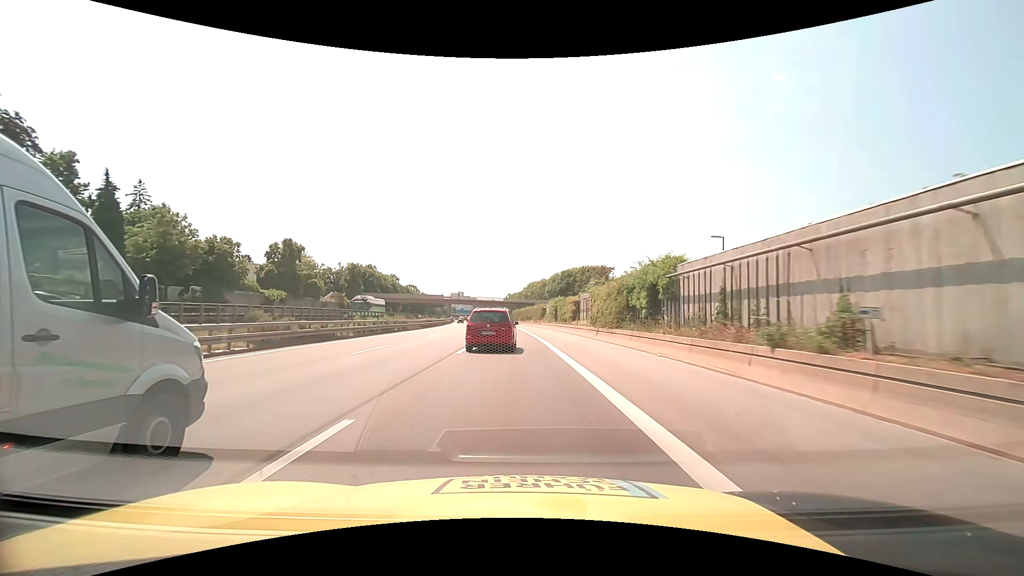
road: motorway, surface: asphalt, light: Day
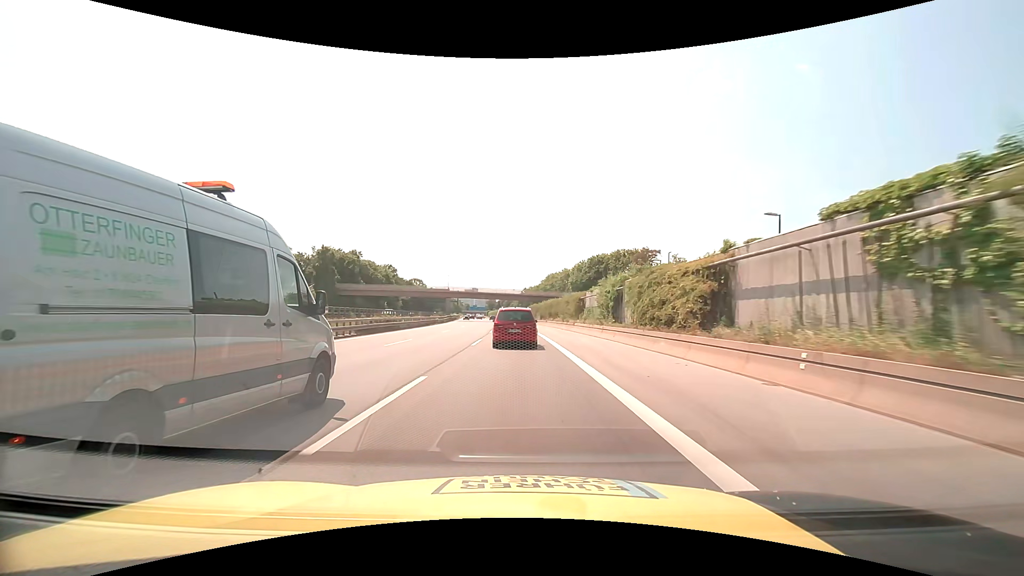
(-0.6, +31.6) m; -2°
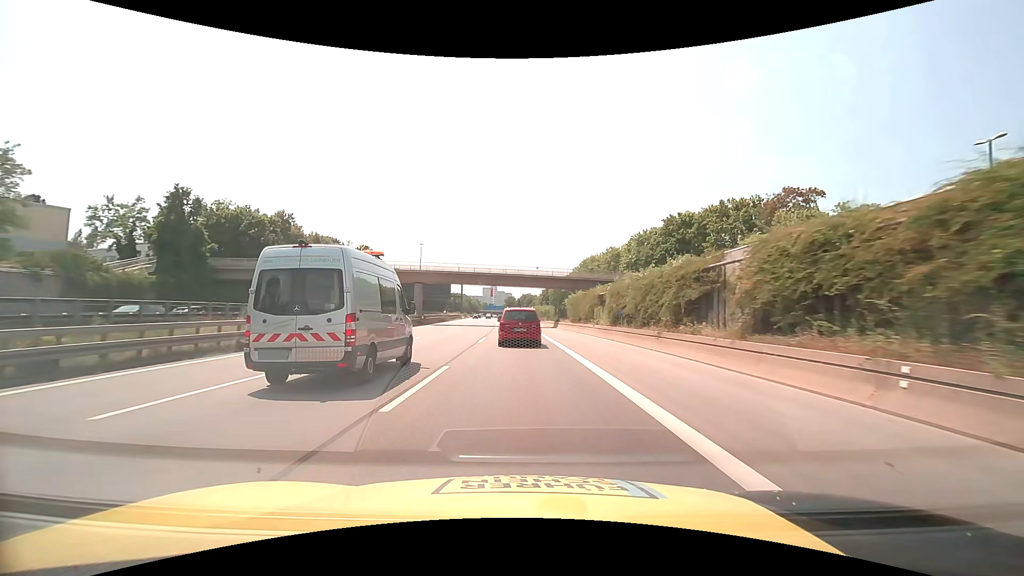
(-1.2, +52.5) m; -3°
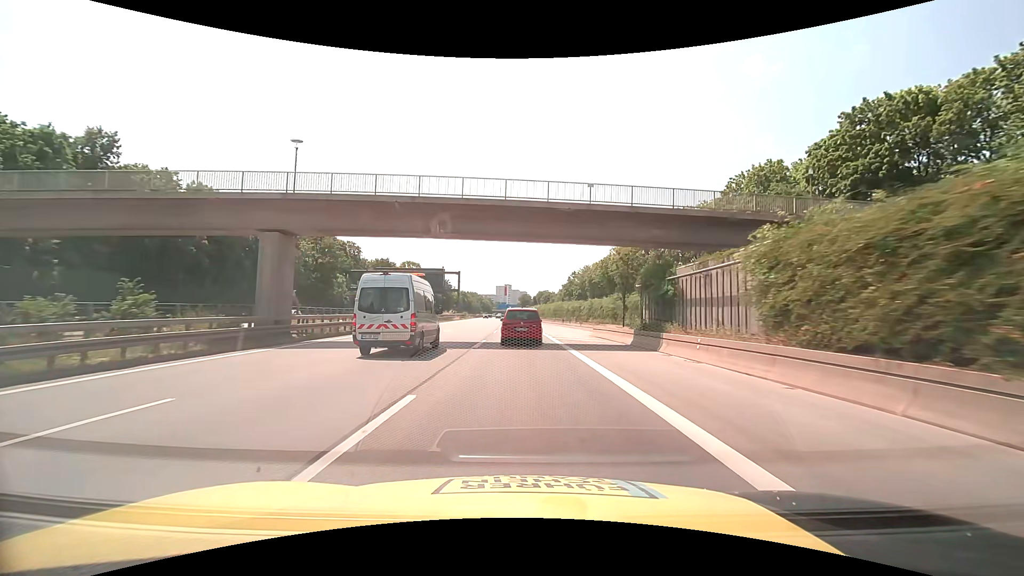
(-0.6, +40.5) m; -2°
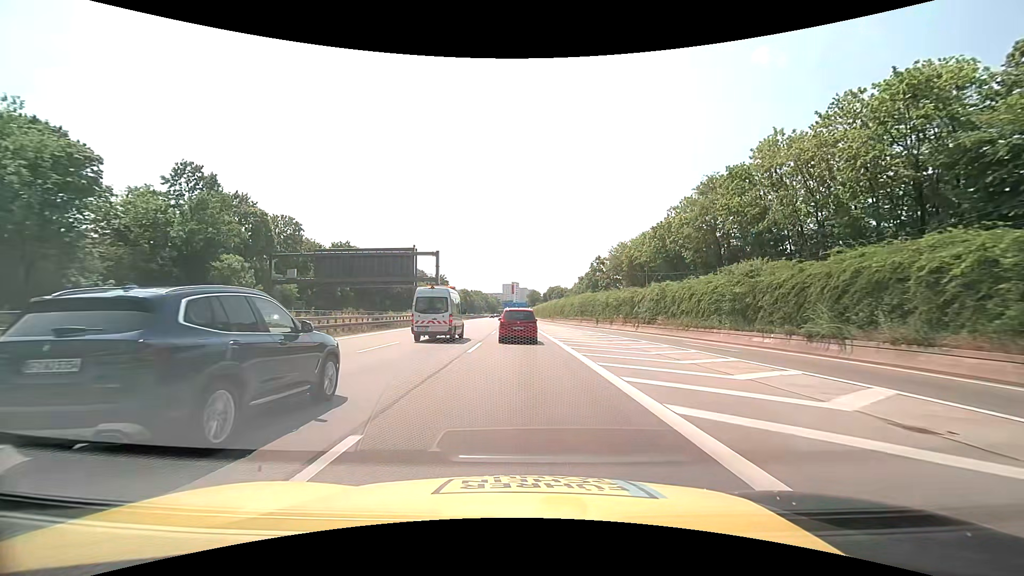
(-0.2, +38.6) m; -1°
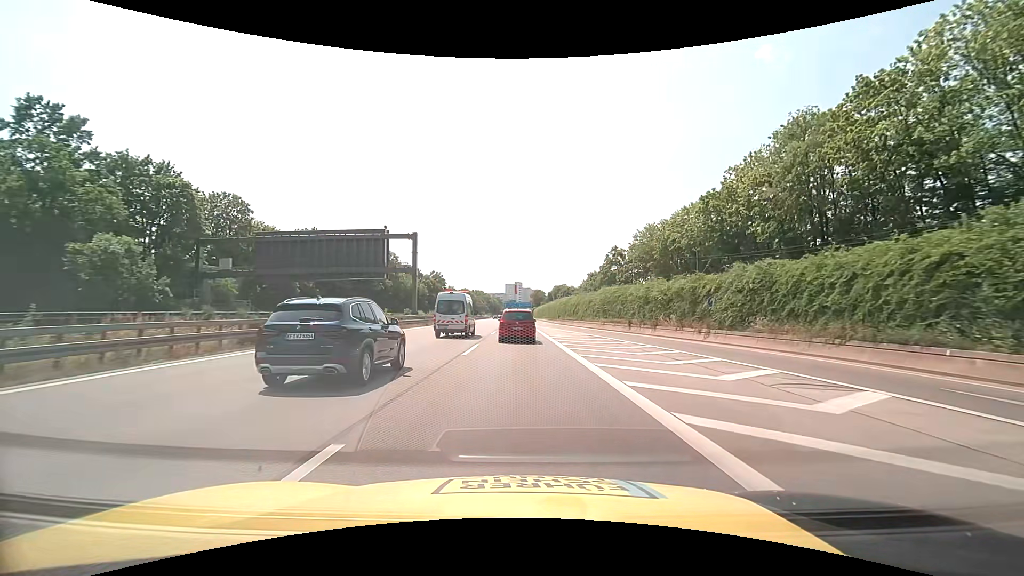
(-0.1, +18.7) m; -1°
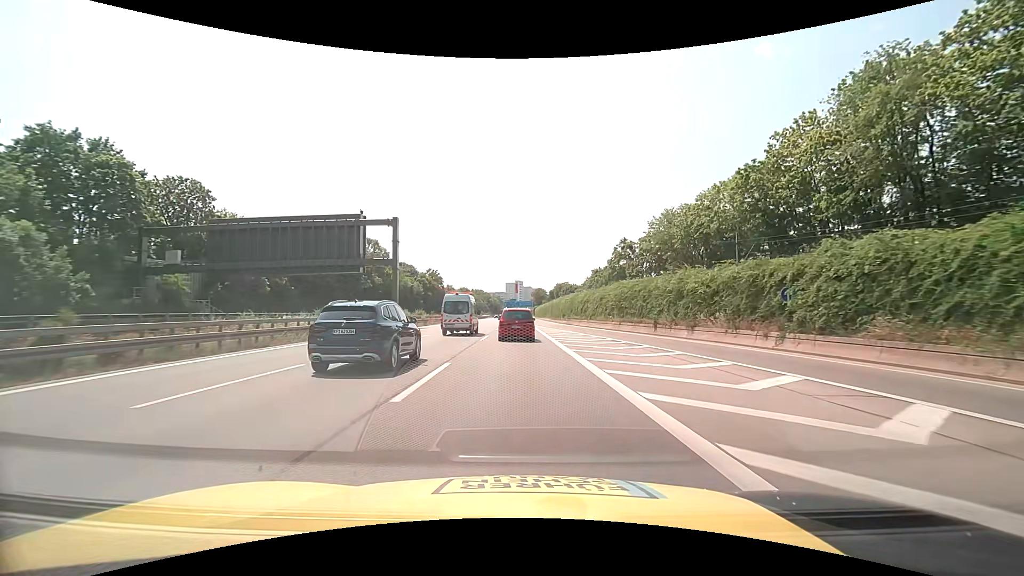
(0.0, +9.3) m; 0°
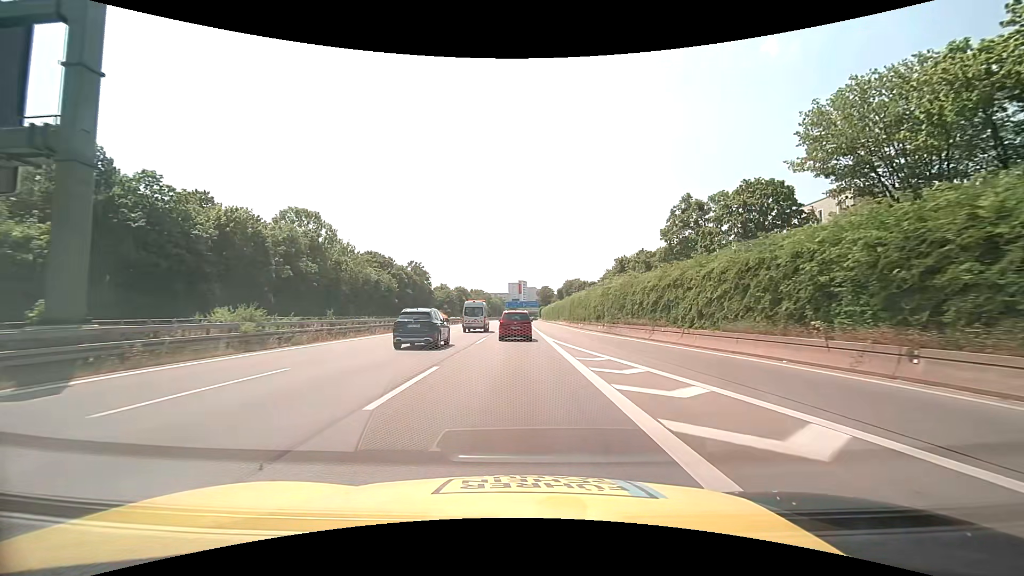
(-0.1, +36.9) m; 0°
(0, +10) (0, +20) (0, +30) (0, +40) (0, +50) (-1, +60) (-1, +70) (-1, +80) (-1, +90) (0, +100) m
